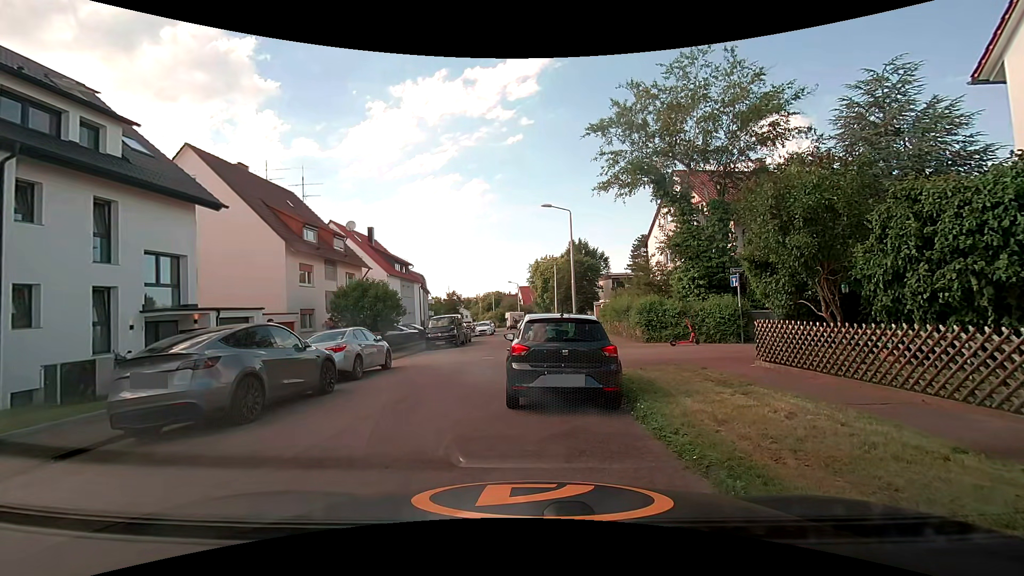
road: residential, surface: asphalt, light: Day
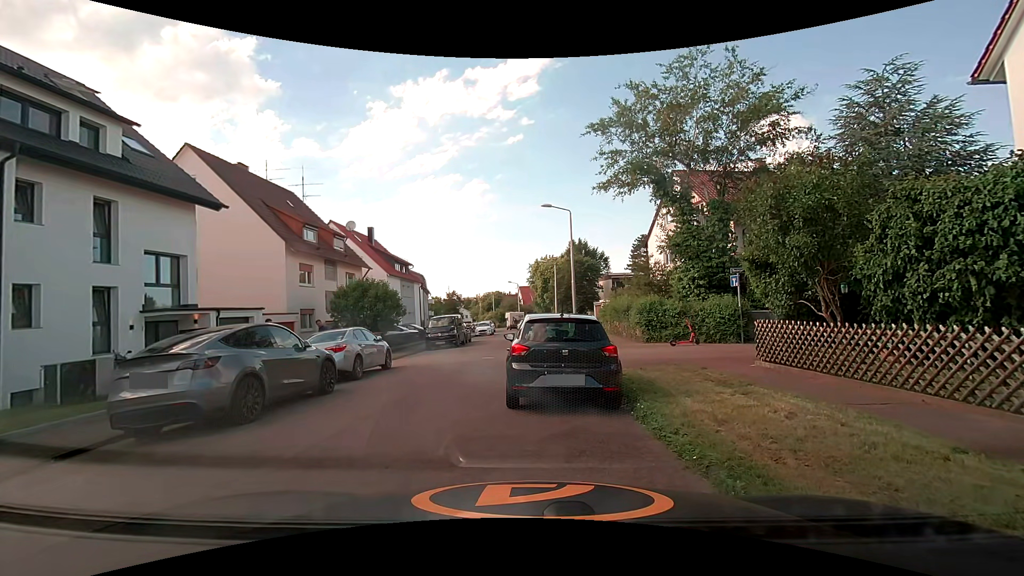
(0.0, 0.0) m; 0°
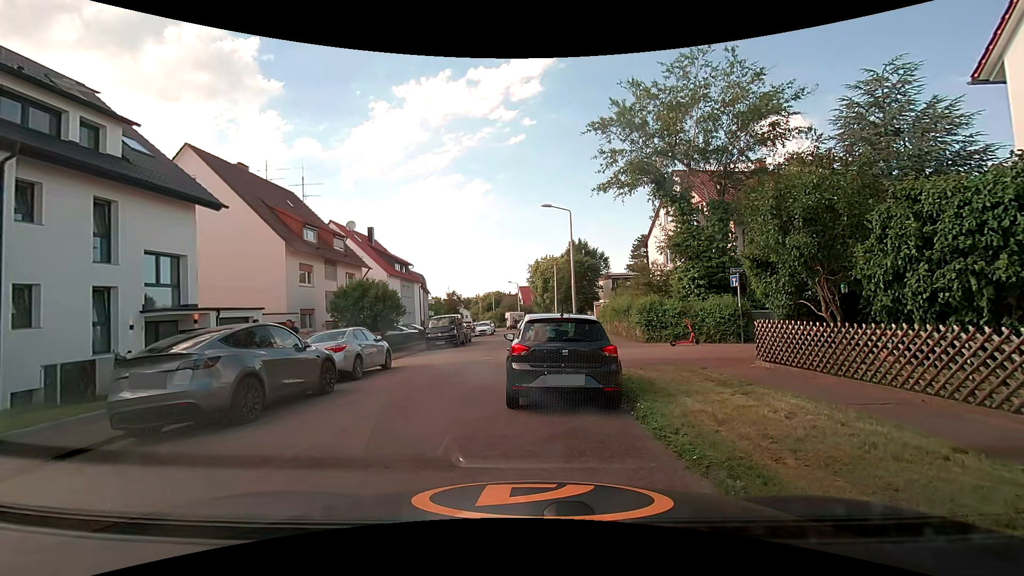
(0.0, 0.0) m; 0°
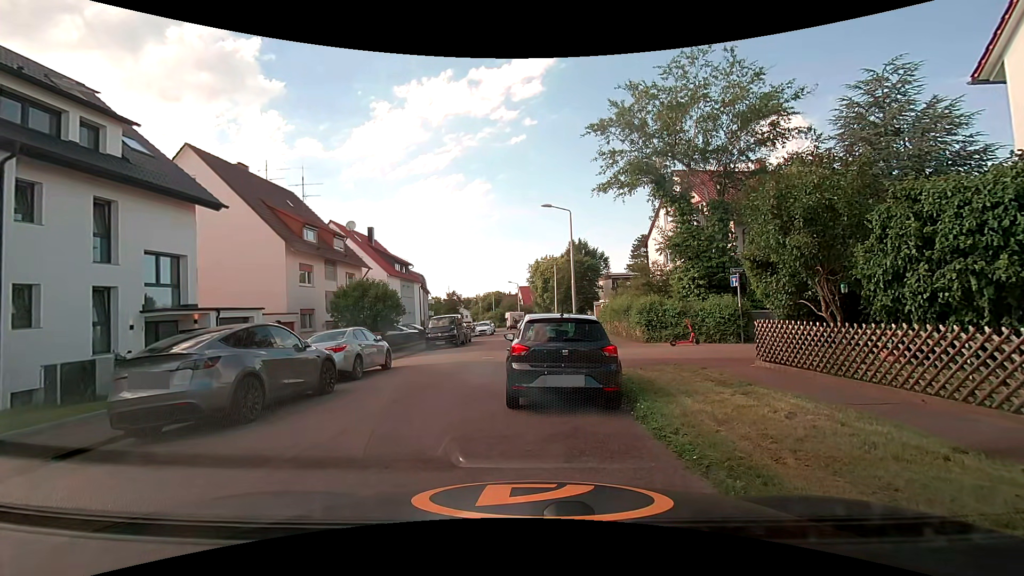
(0.0, 0.0) m; 0°
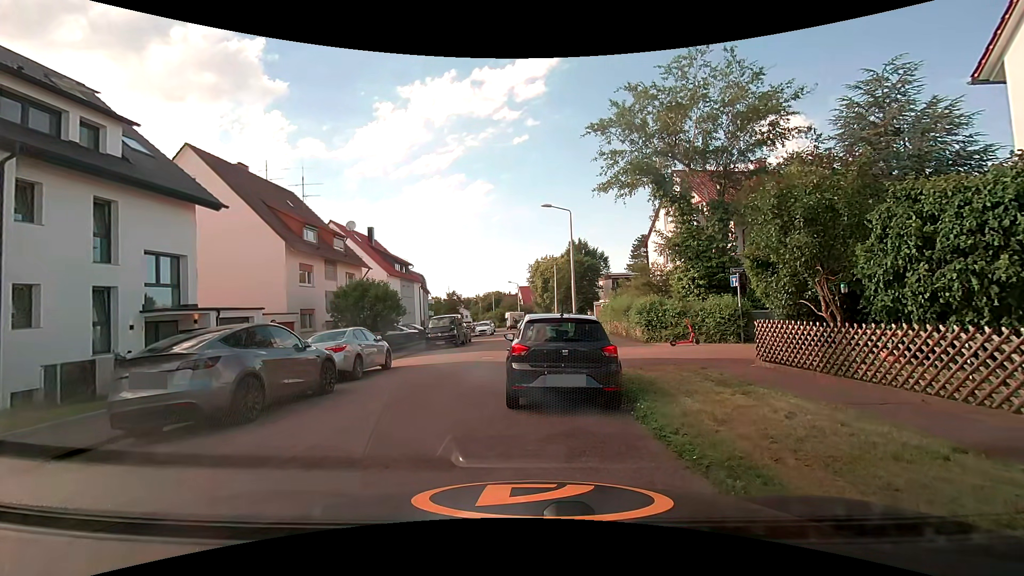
(0.0, 0.0) m; 0°
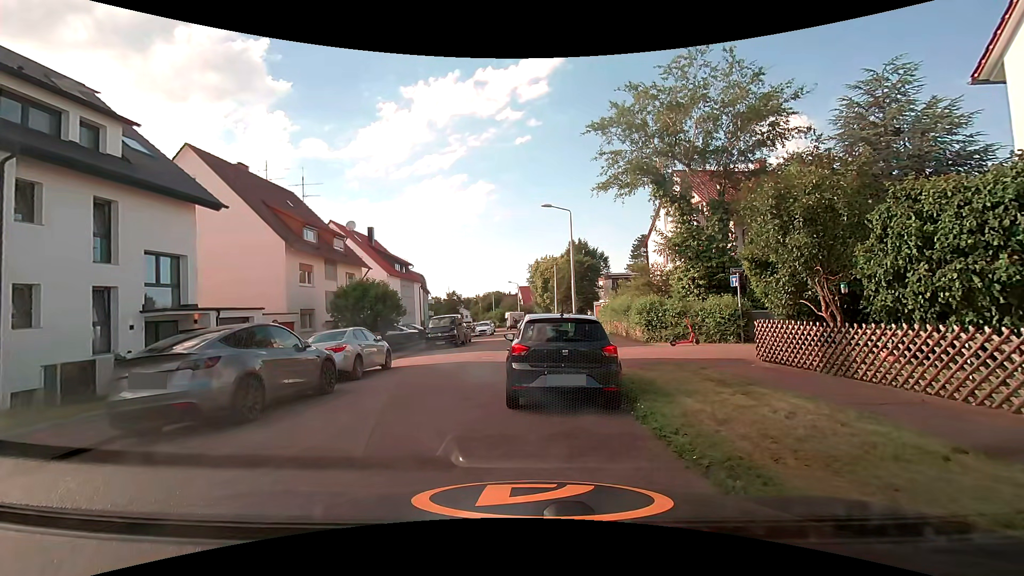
(0.0, 0.0) m; 0°
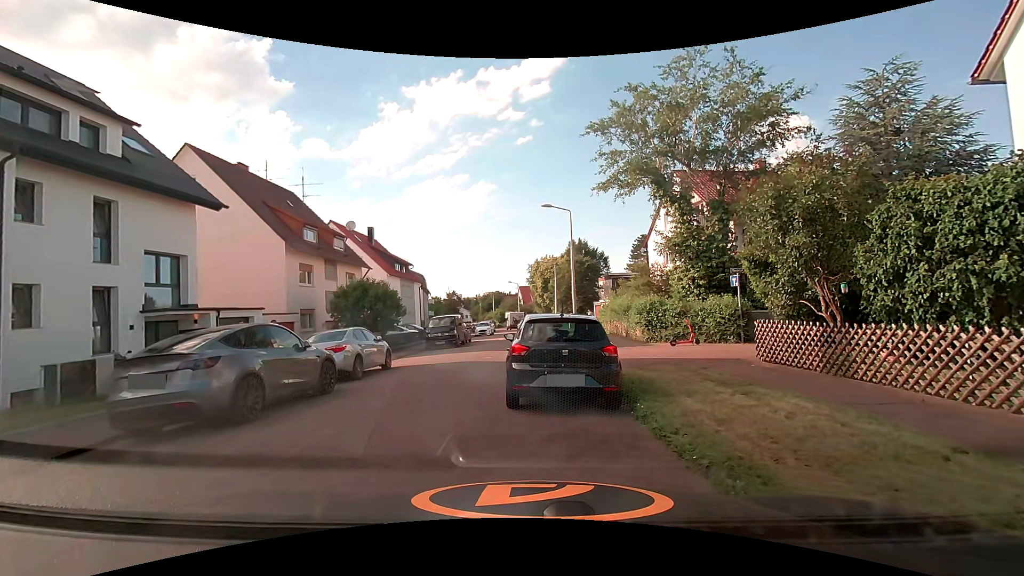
(0.0, 0.0) m; 0°
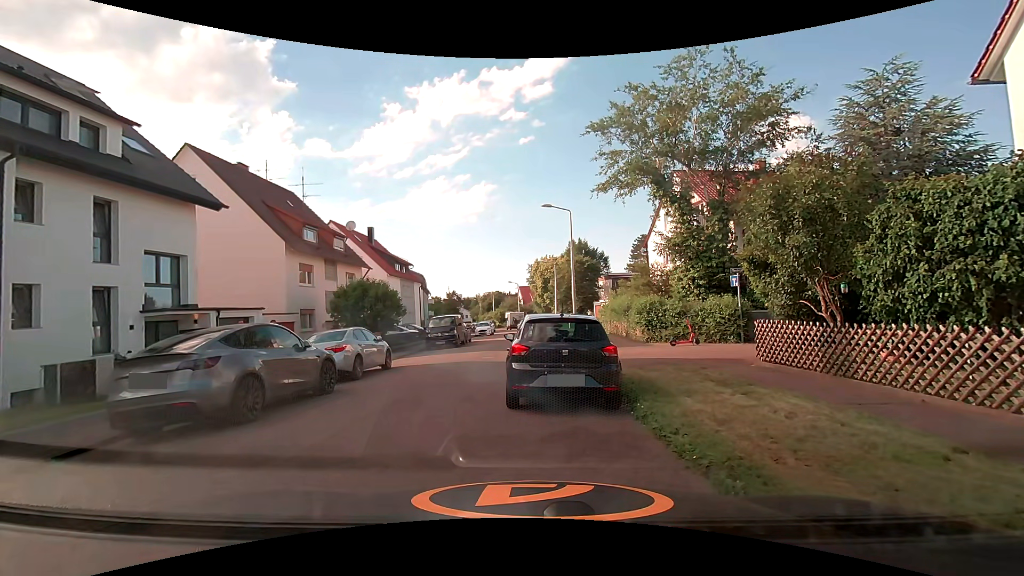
(0.0, 0.0) m; 0°
